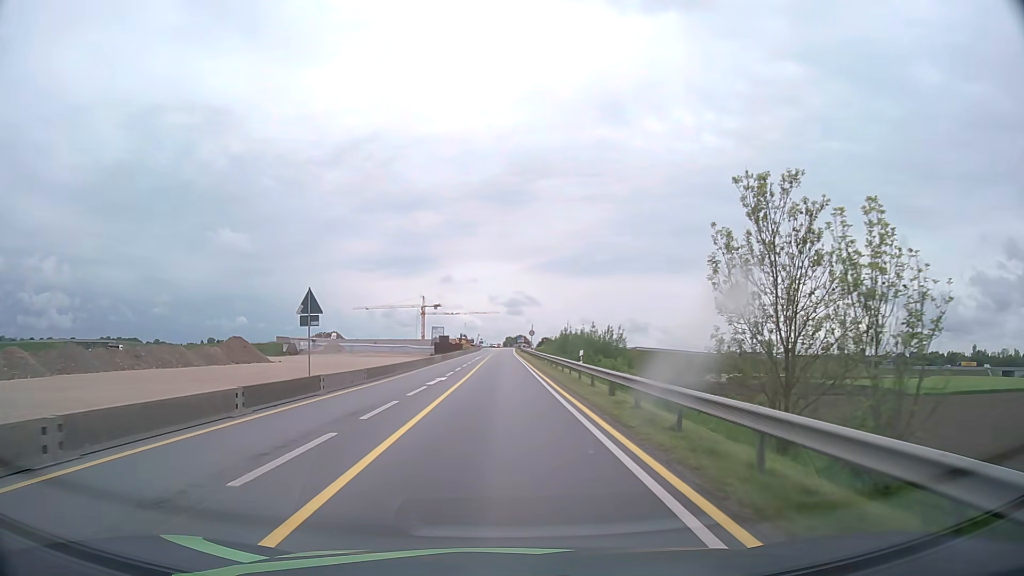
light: Day
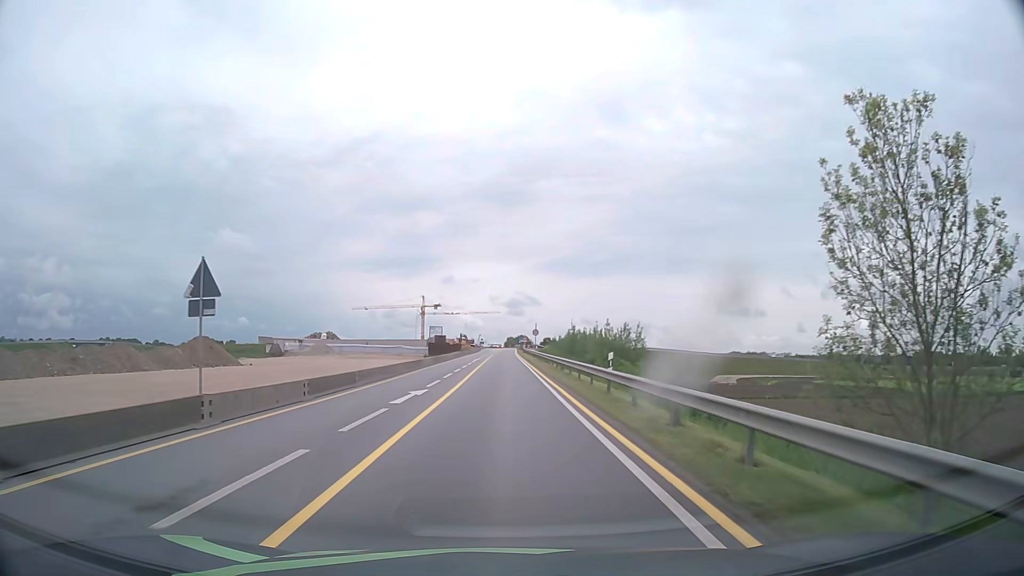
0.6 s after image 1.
(0.0, +7.6) m; 0°
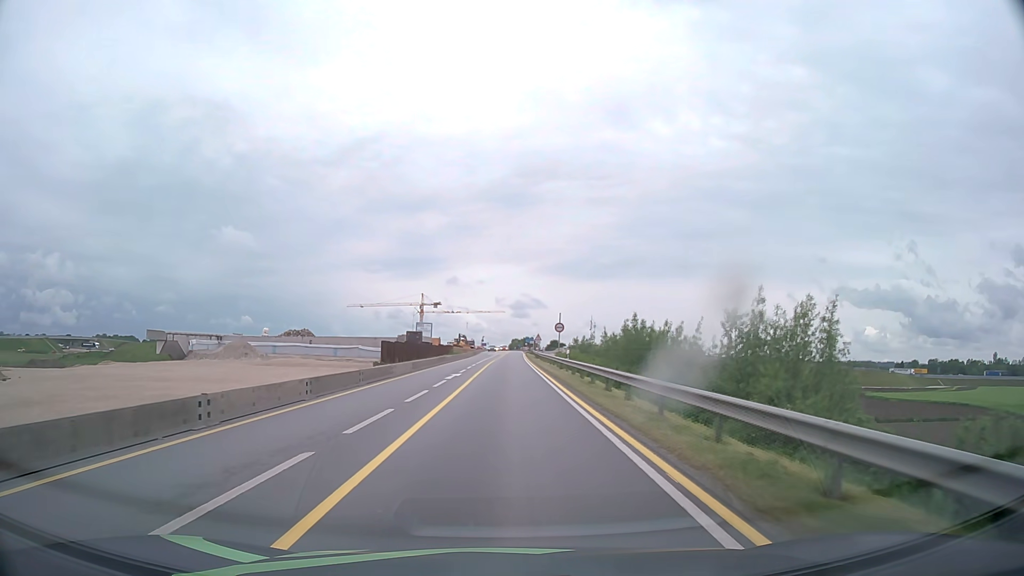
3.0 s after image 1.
(0.0, +30.4) m; 0°
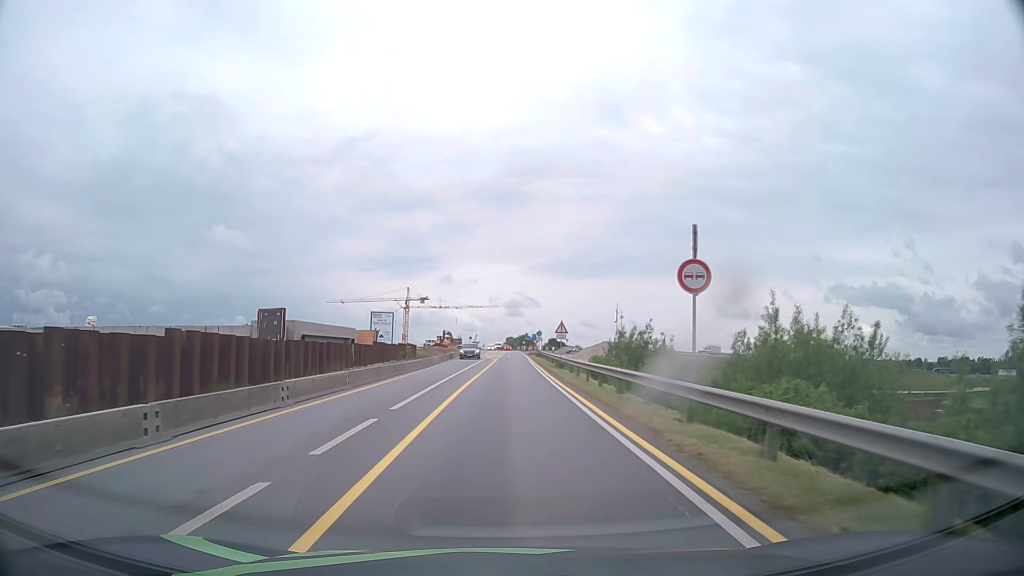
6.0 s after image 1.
(0.0, +38.0) m; +1°
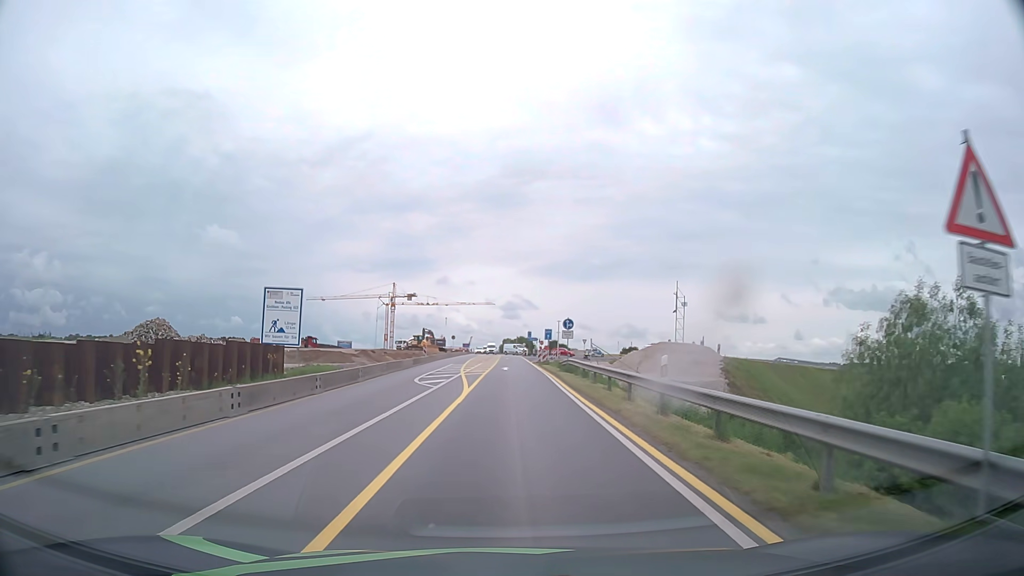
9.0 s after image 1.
(+0.1, +38.1) m; 0°
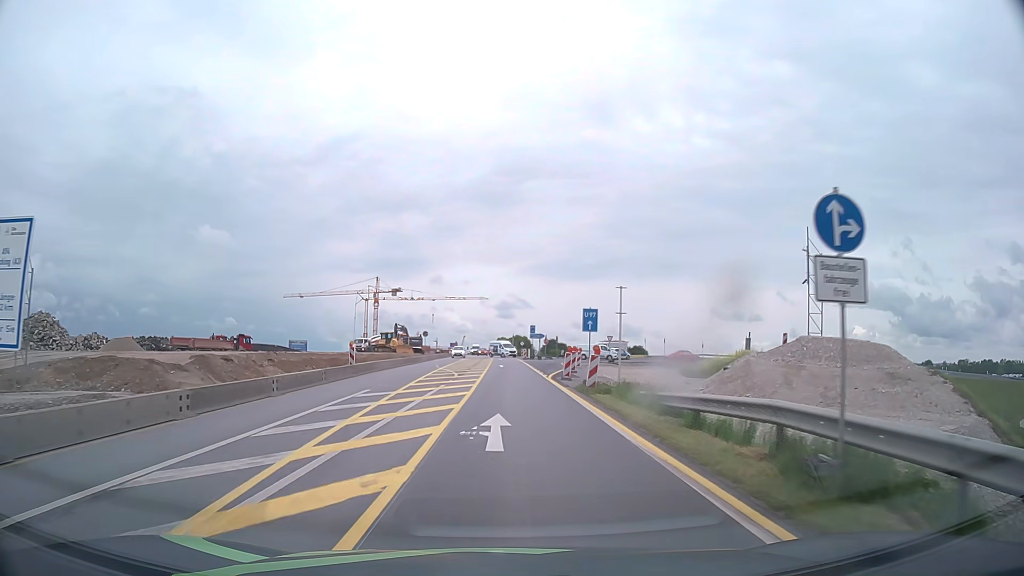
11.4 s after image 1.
(+0.1, +30.5) m; +1°
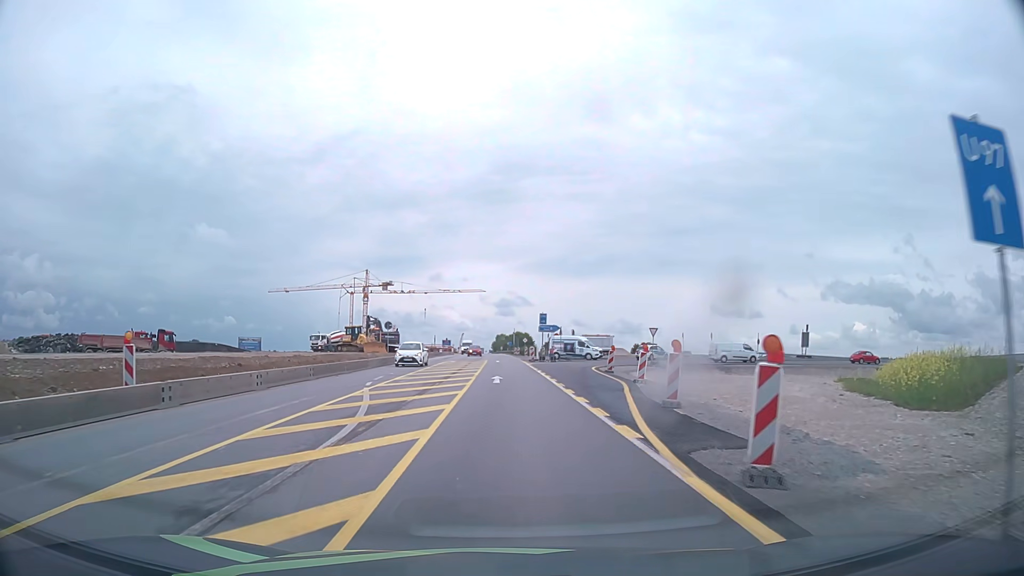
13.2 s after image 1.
(0.0, +22.9) m; 0°
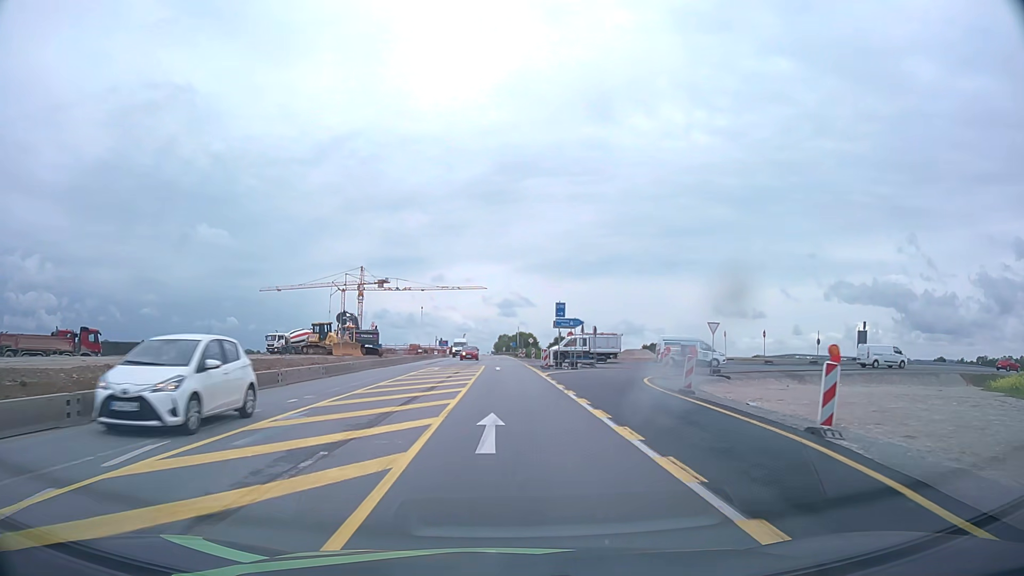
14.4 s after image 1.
(0.0, +15.3) m; 0°
(0, +10) (0, +20) (0, +30) (0, +40) (0, +50) (0, +60) (0, +70) (0, +80) (0, +90) (-1, +100) m
